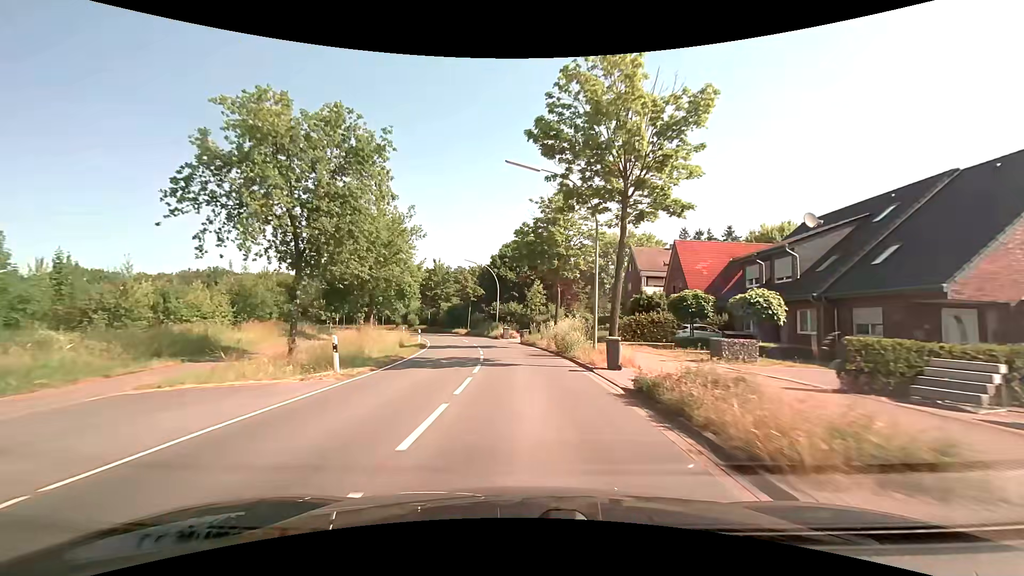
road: secondary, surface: asphalt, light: Day
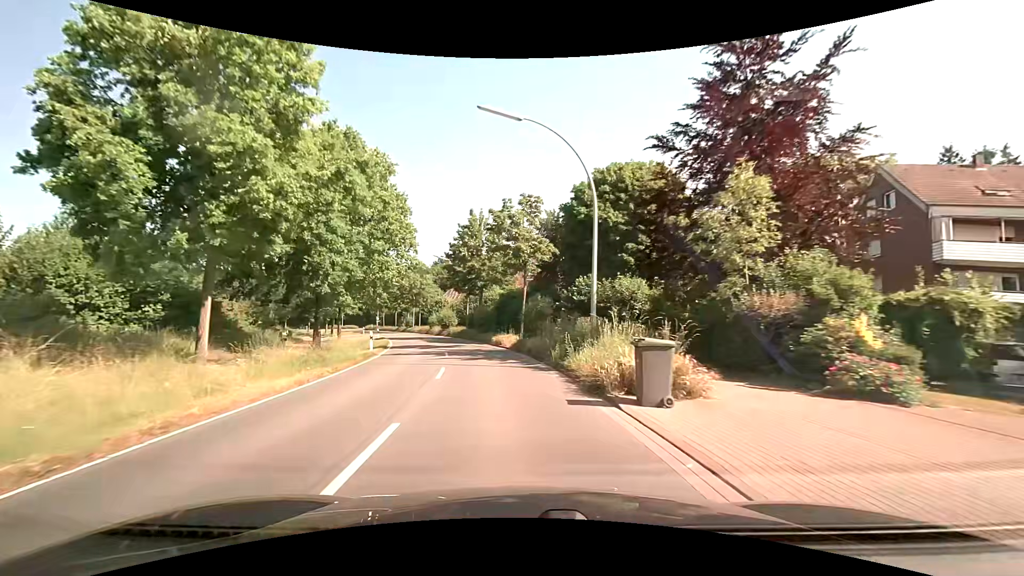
(-2.0, +37.2) m; -10°
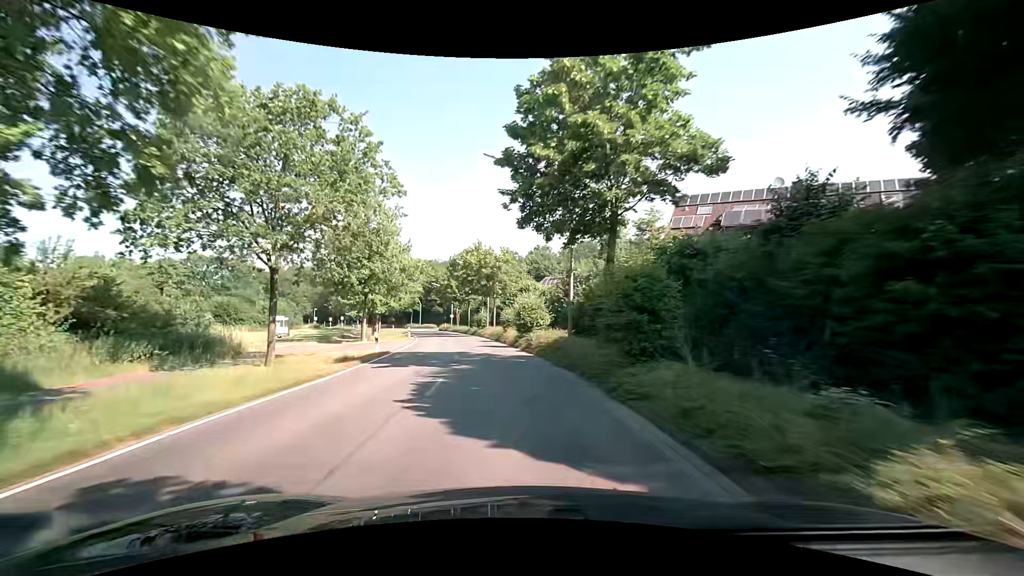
(-3.1, +30.0) m; -12°
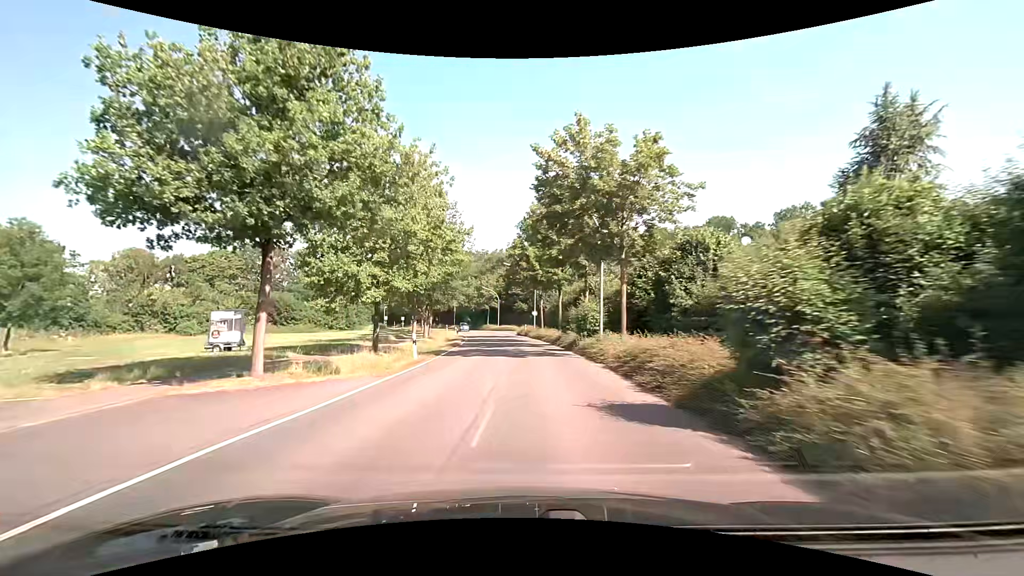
(-2.5, +30.3) m; -10°
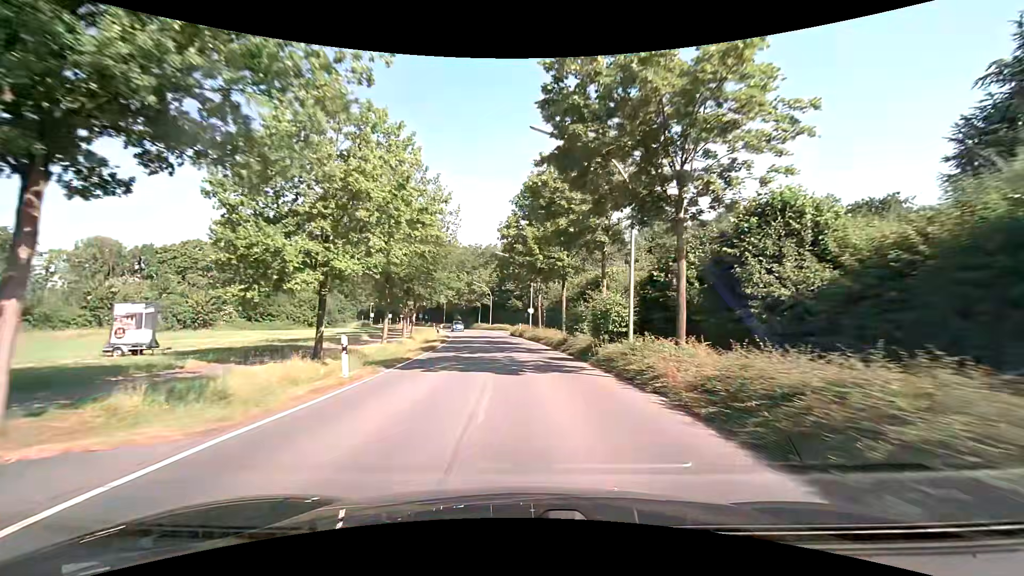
(0.0, +7.6) m; +1°
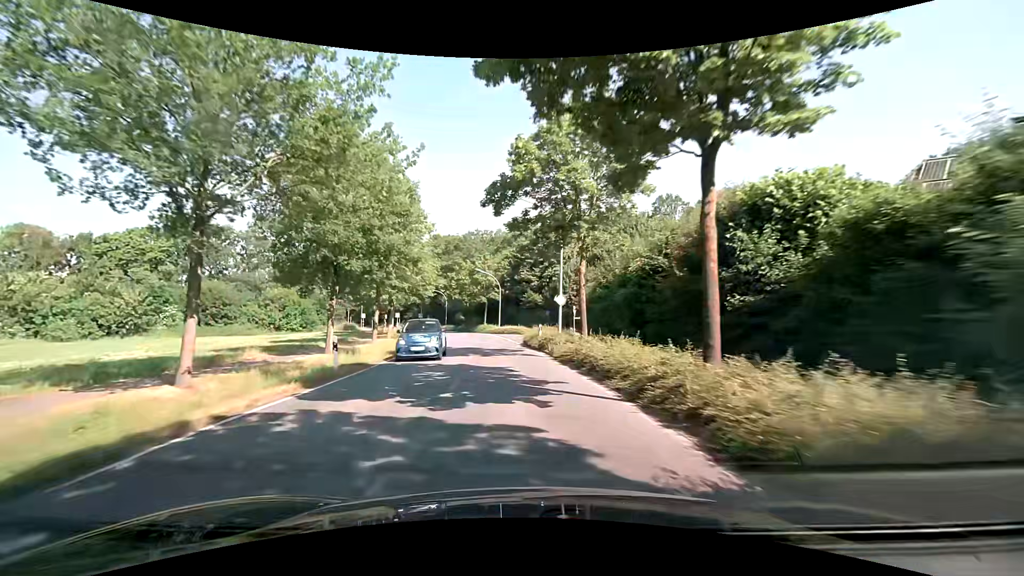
(-0.2, +22.9) m; -2°
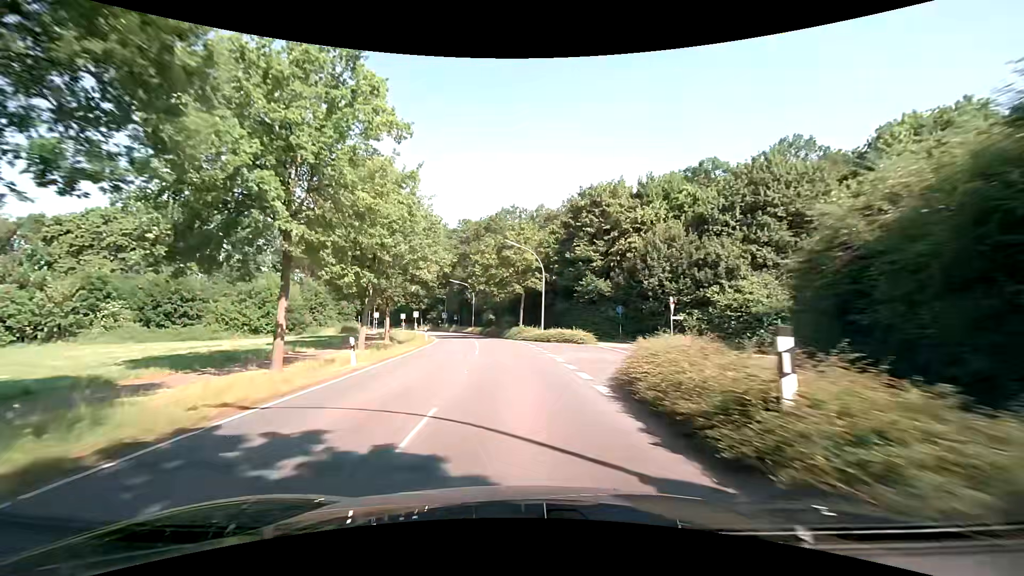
(-1.1, +22.9) m; -5°
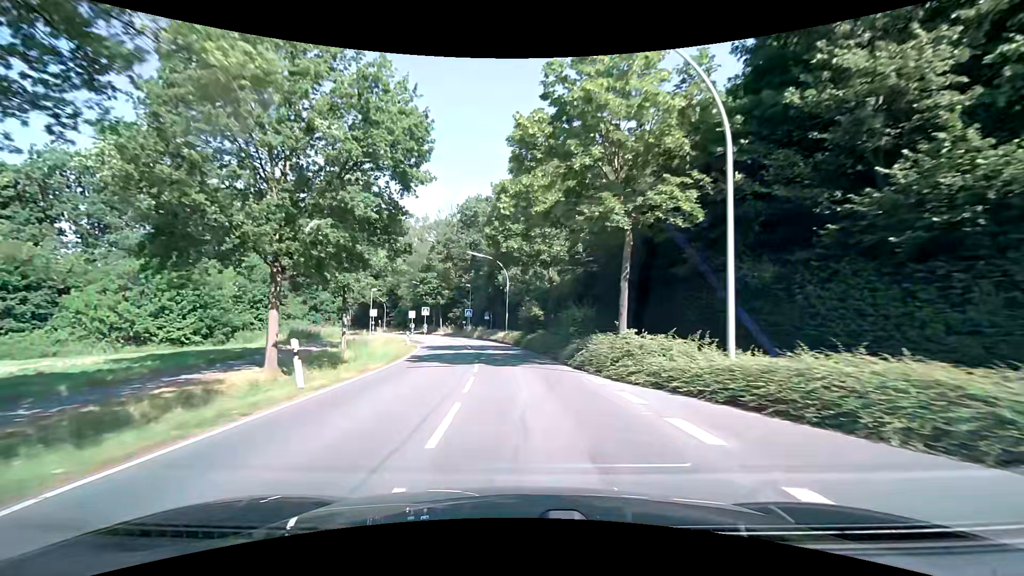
(-1.6, +30.5) m; -6°
(0, +10) (-1, +20) (-2, +30) (-3, +40) (-5, +50) (-8, +59) (-12, +69) (-16, +78) (-20, +86) (-25, +95) m
